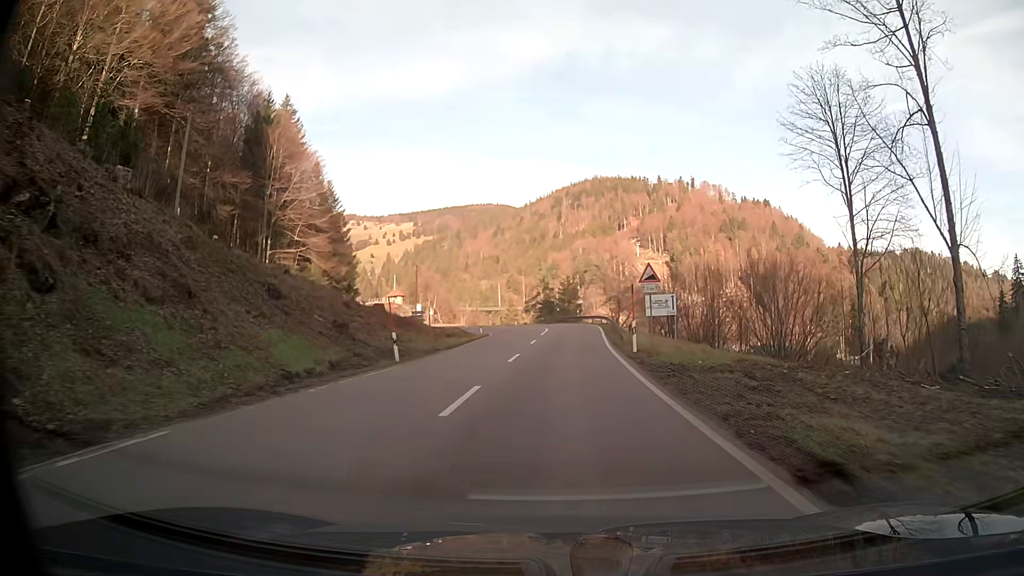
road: secondary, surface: asphalt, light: Day
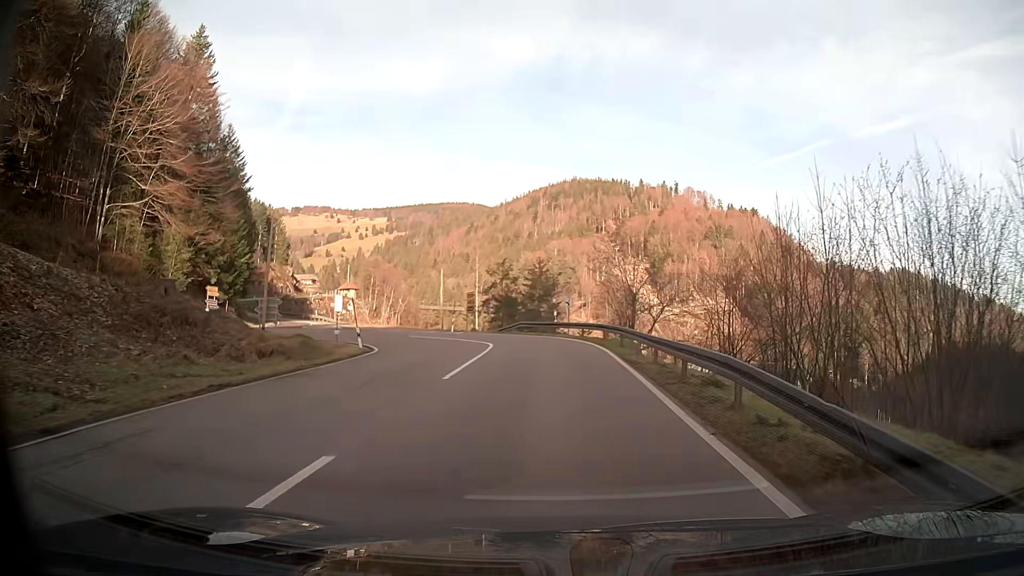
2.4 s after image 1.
(+0.6, +30.8) m; +2°
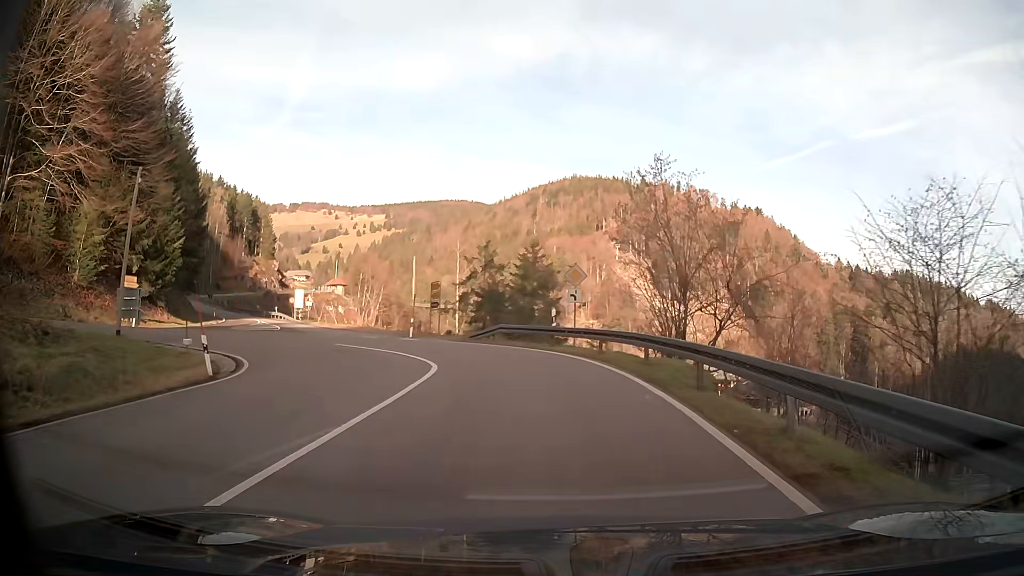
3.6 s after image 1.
(0.0, +13.6) m; 0°
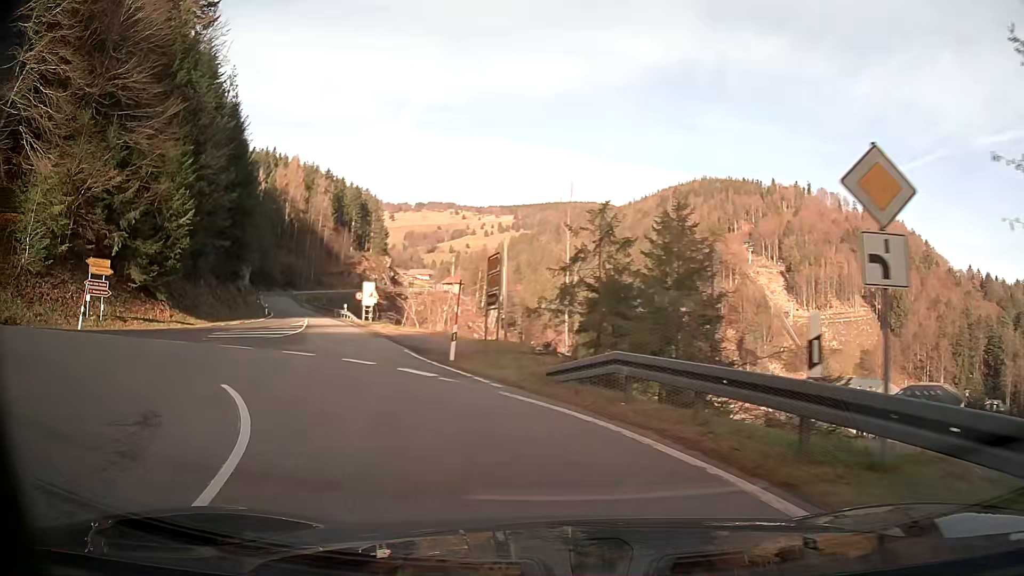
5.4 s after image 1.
(-1.5, +16.8) m; -17°
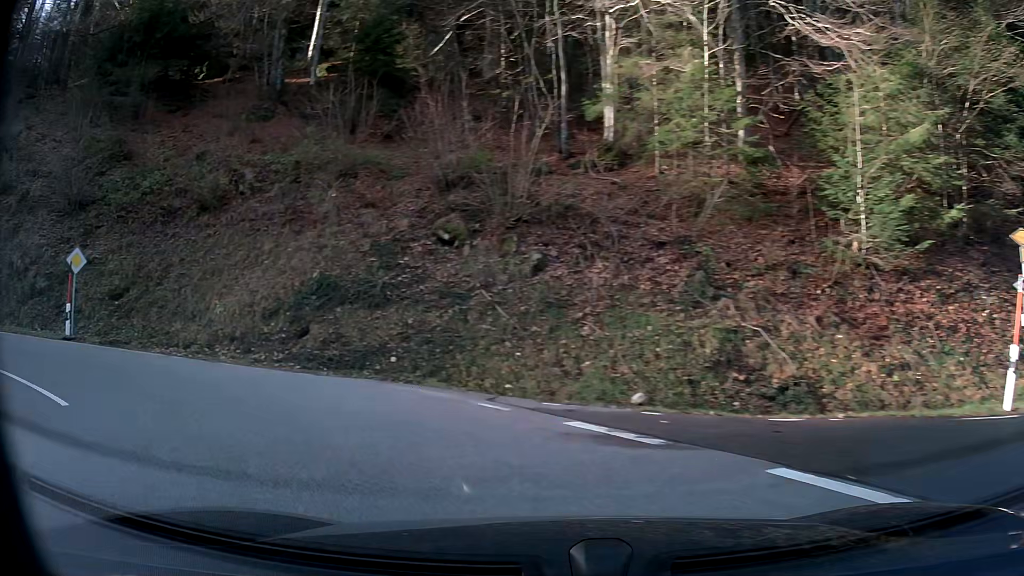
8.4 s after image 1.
(-13.1, +17.3) m; -85°
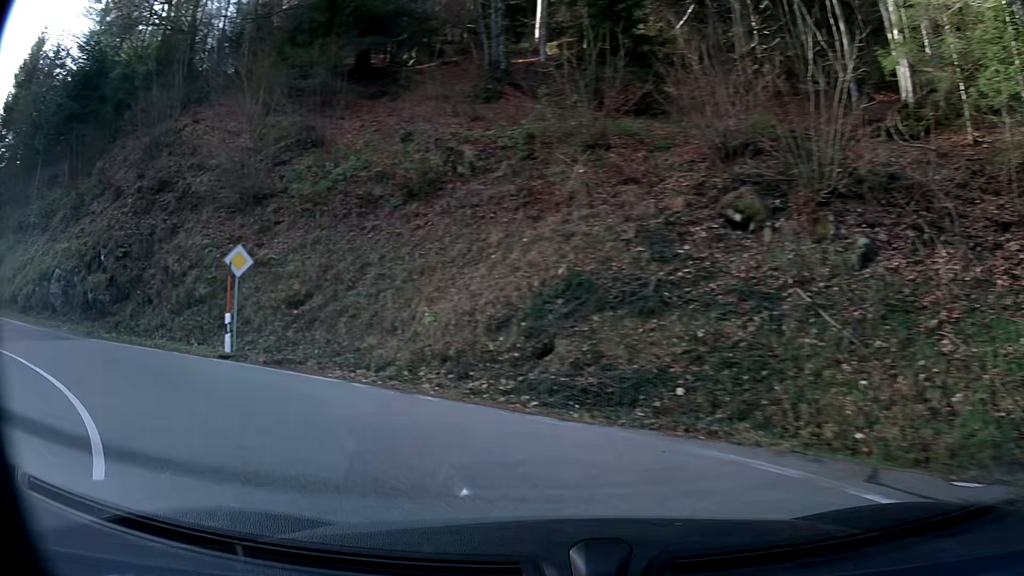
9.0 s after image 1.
(-0.9, +4.4) m; -23°
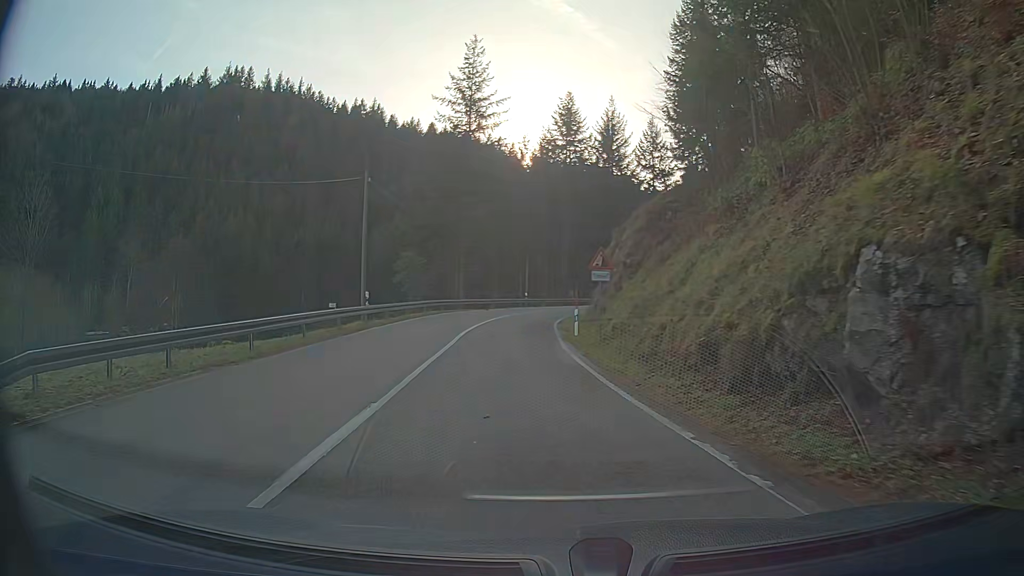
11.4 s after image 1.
(-12.0, +15.4) m; -58°
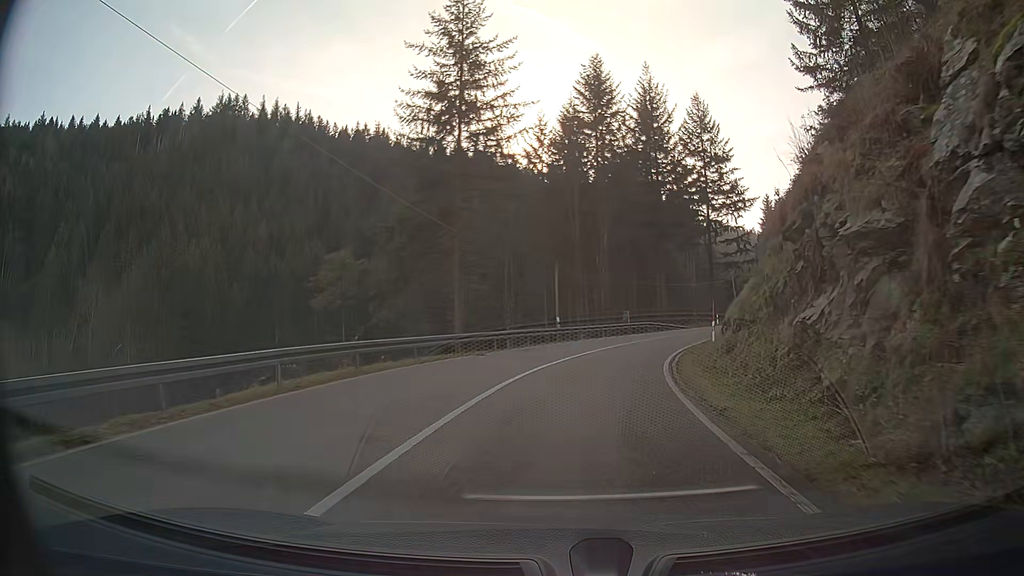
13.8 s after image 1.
(-0.7, +26.8) m; +1°
